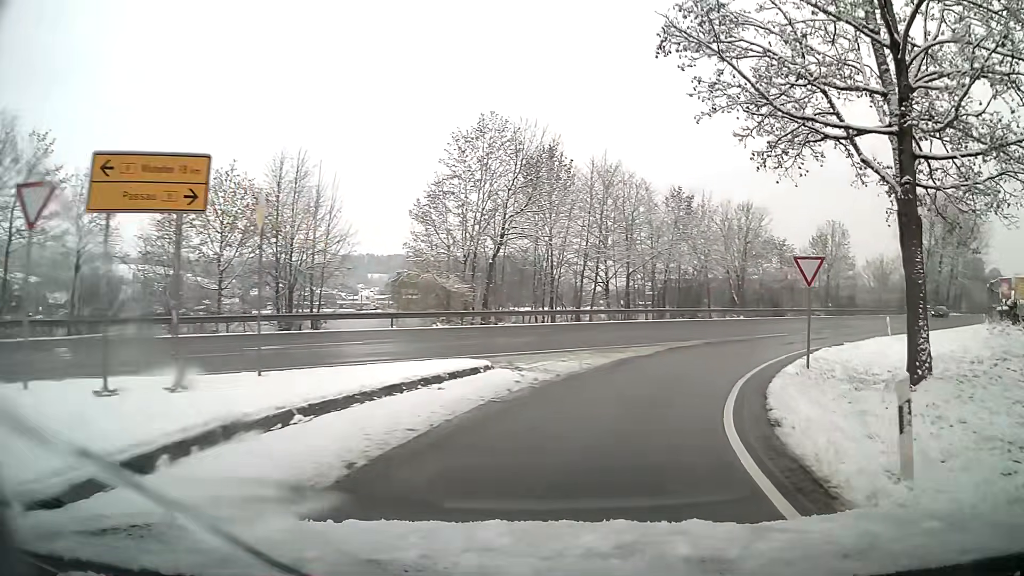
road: unclassified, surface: asphalt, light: Day
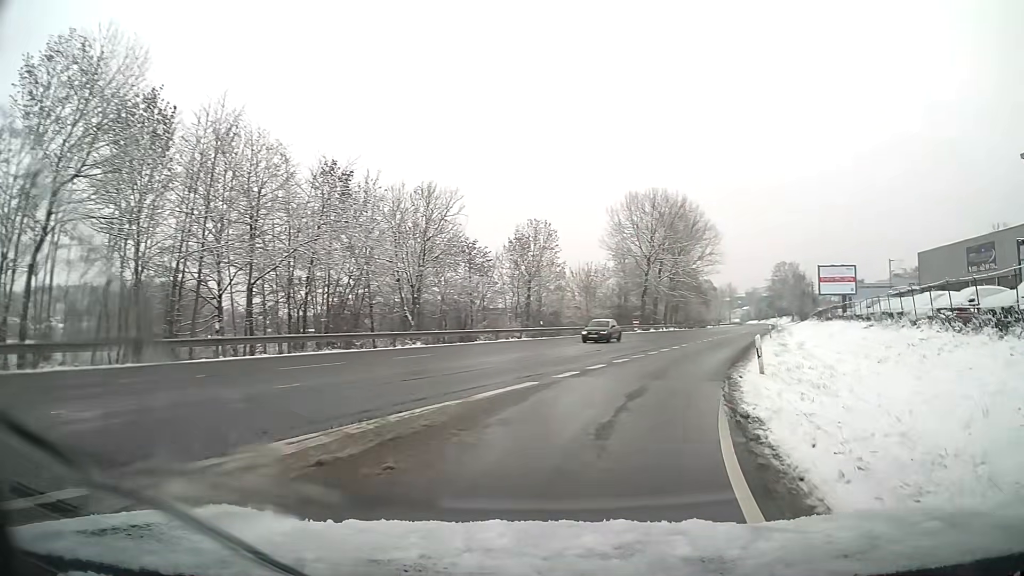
(+4.4, +17.6) m; +27°
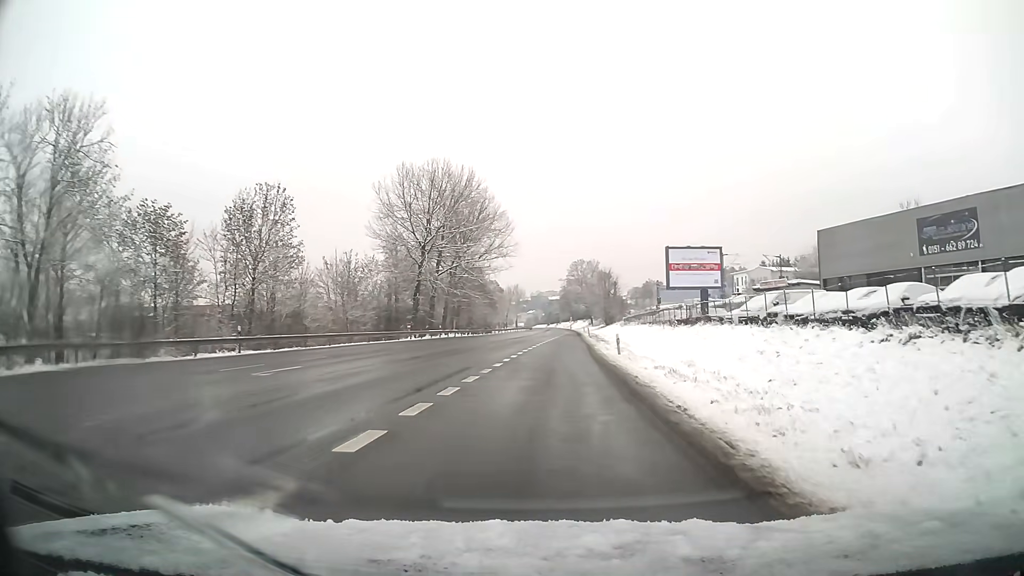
(+3.3, +20.3) m; +15°
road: primary
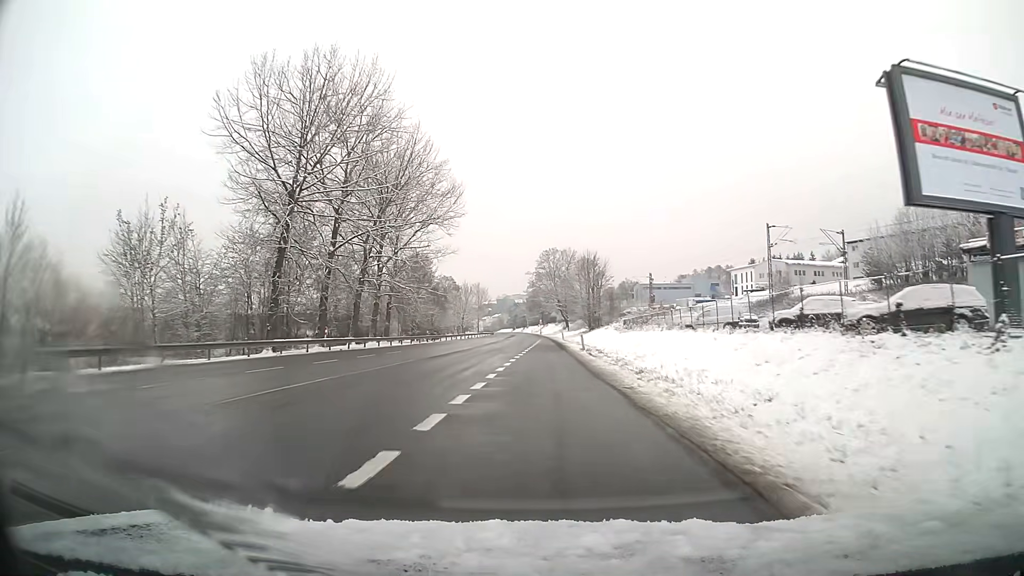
(+1.2, +35.1) m; +3°
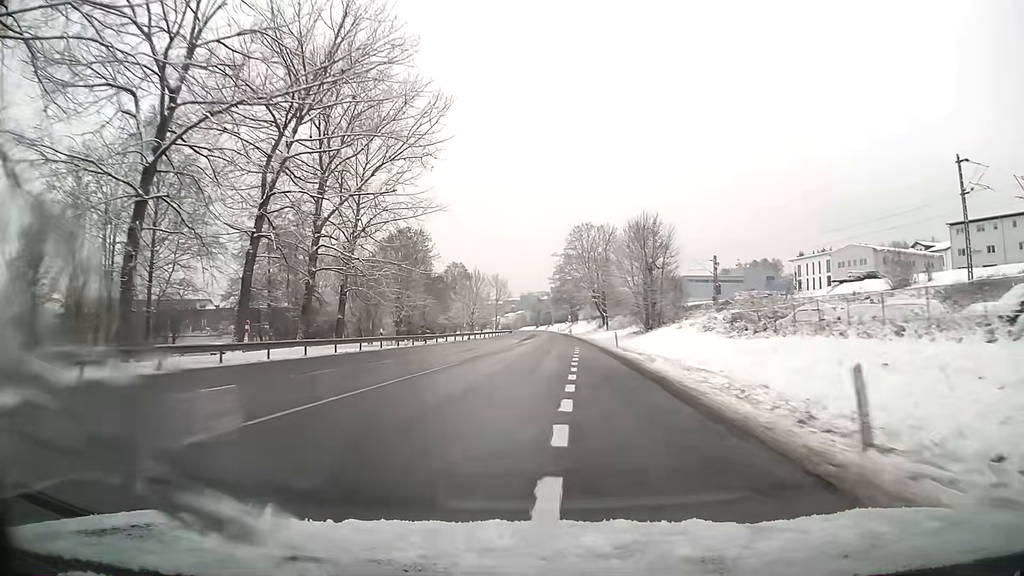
(-0.7, +32.6) m; -2°
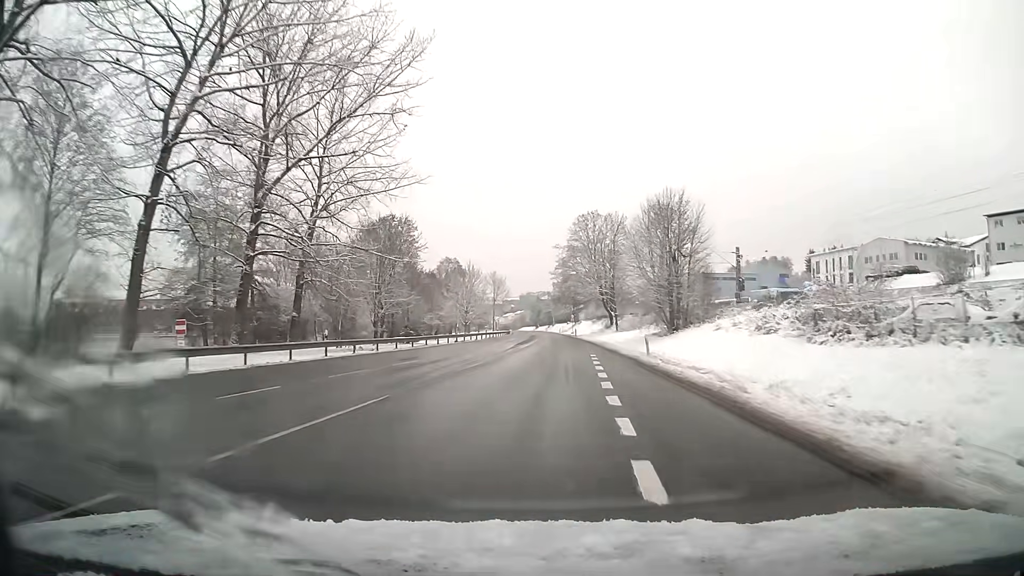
(0.0, +11.9) m; 0°
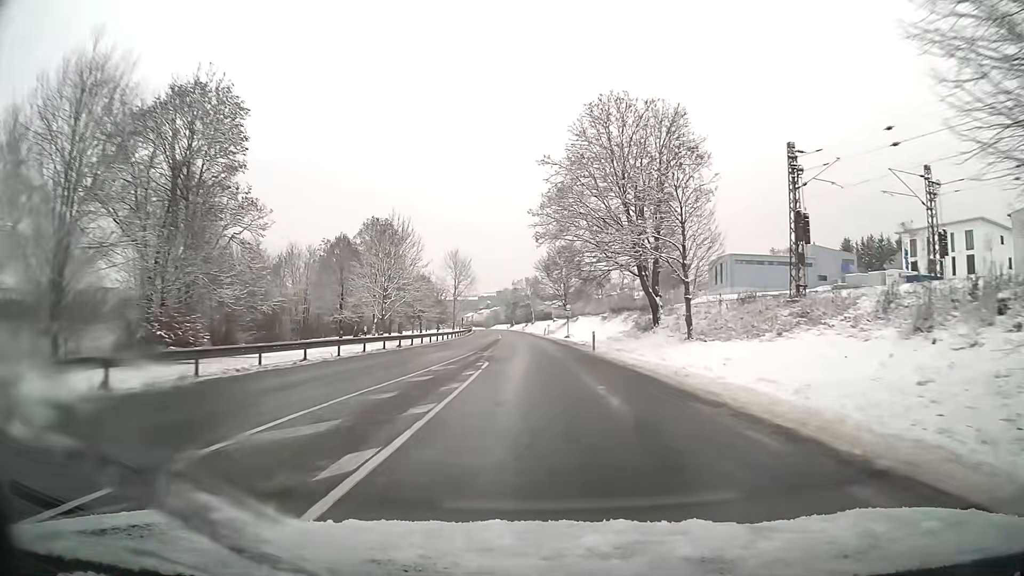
(+0.9, +51.5) m; +1°
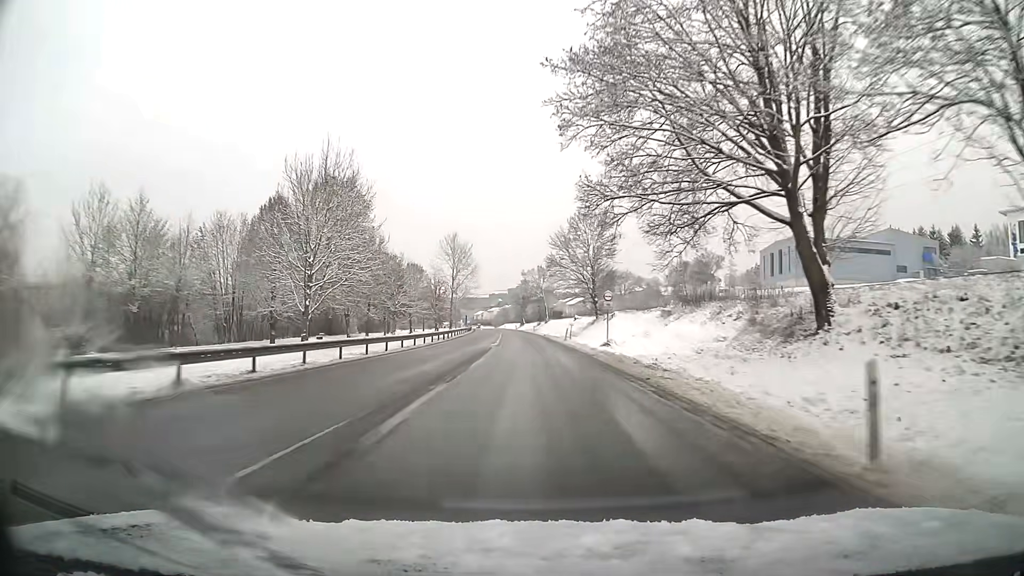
(-0.2, +27.3) m; -1°
(0, +10) (0, +20) (0, +30) (0, +40) (-1, +50) (-1, +60) (-1, +70) (-2, +80) (-3, +90) (-3, +100) m
